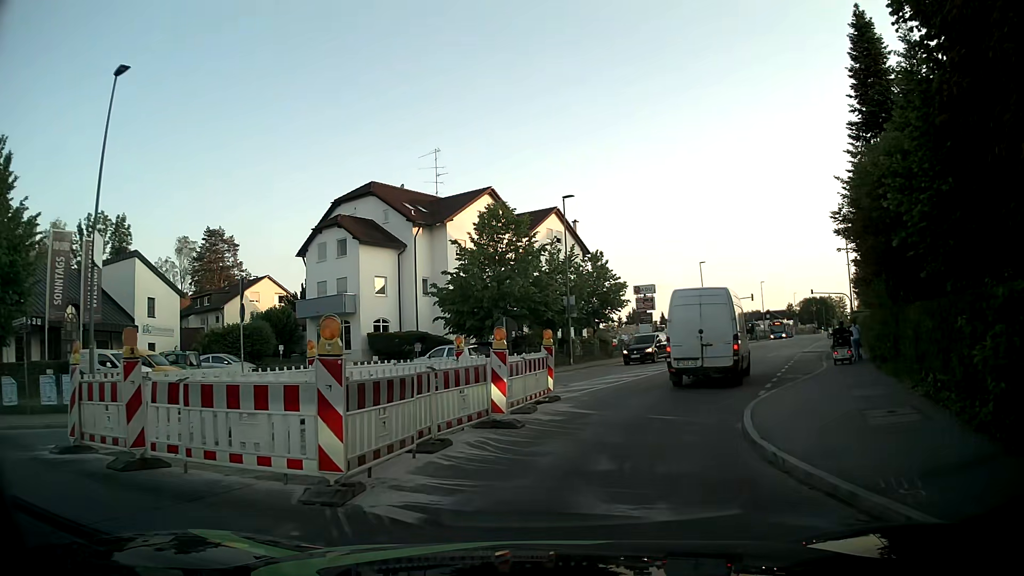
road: tertiary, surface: asphalt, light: Day
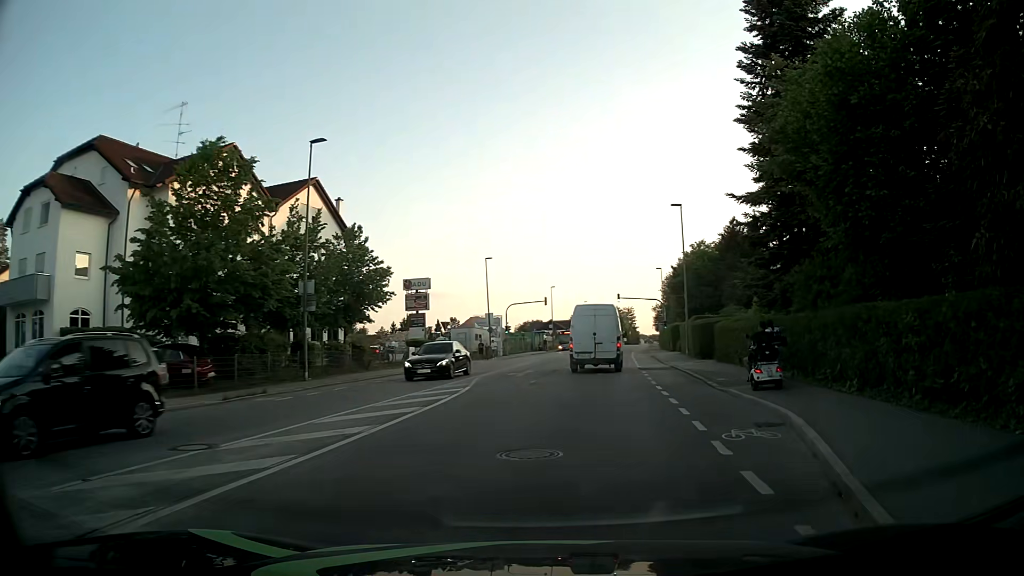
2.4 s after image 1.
(+1.6, +12.7) m; +18°
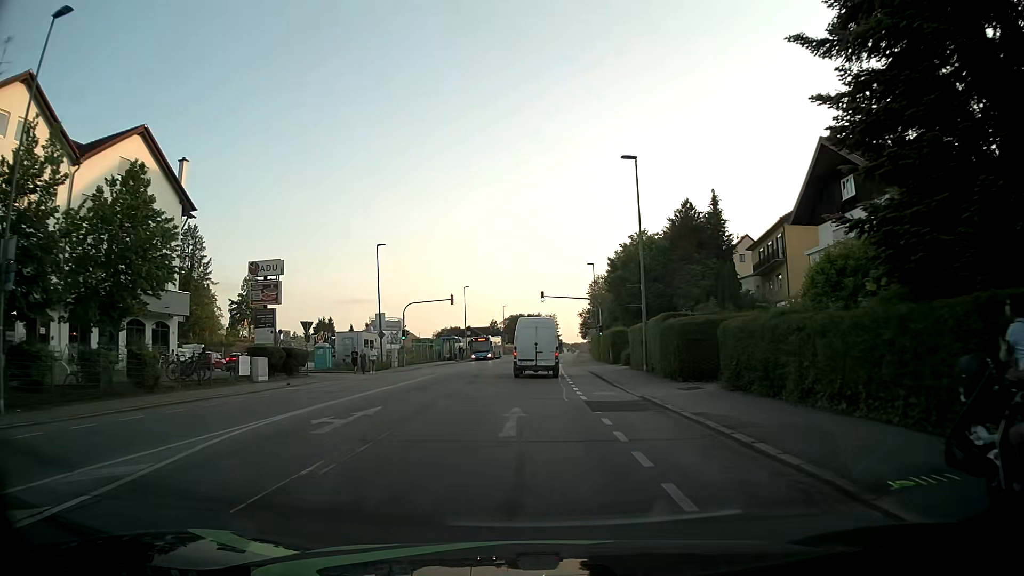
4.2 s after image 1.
(+1.4, +14.6) m; +7°
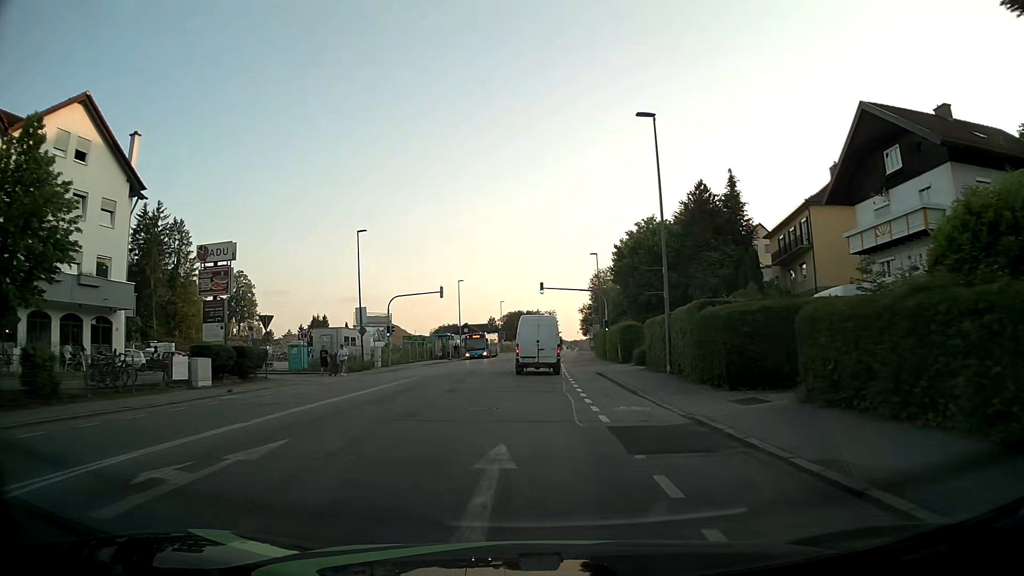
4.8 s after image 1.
(+0.1, +5.9) m; 0°
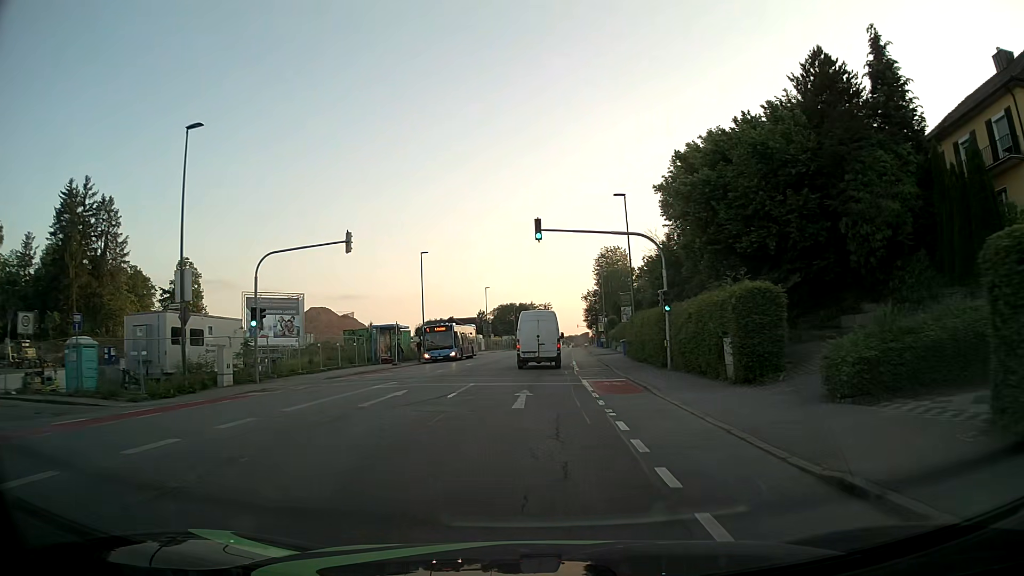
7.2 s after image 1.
(+0.4, +25.9) m; +2°
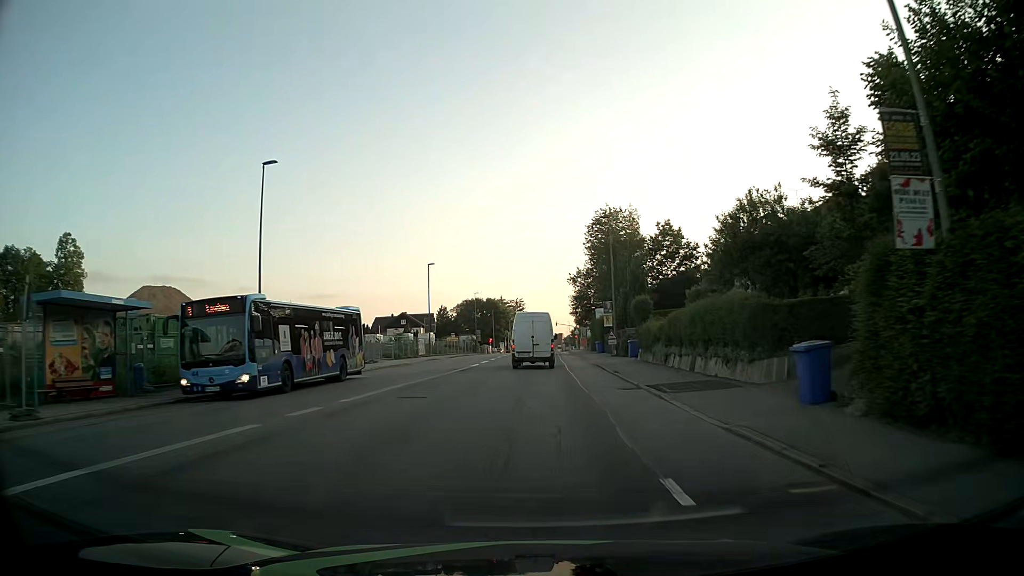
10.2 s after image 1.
(+0.4, +34.8) m; +2°
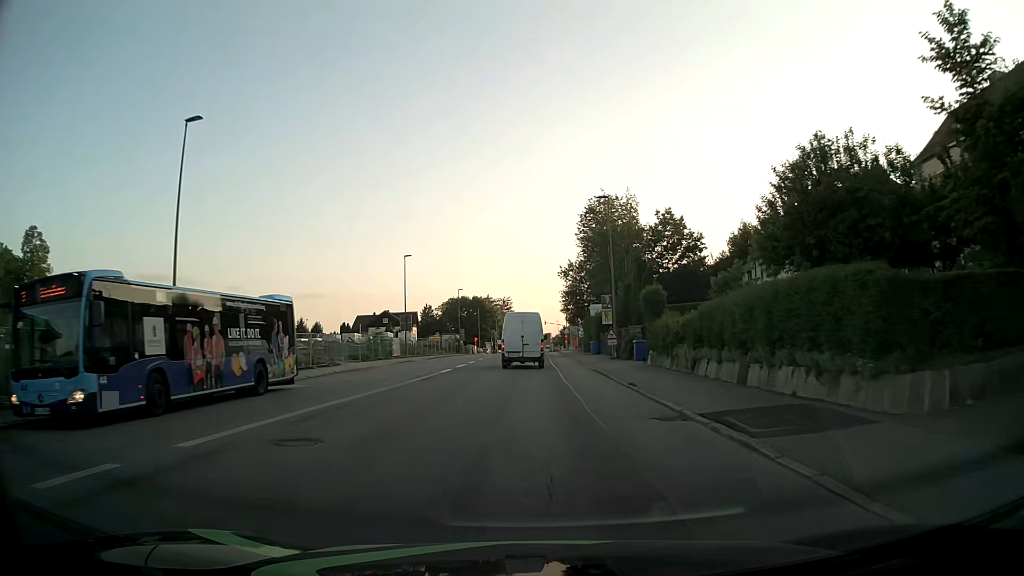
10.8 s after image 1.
(+0.1, +7.2) m; +1°
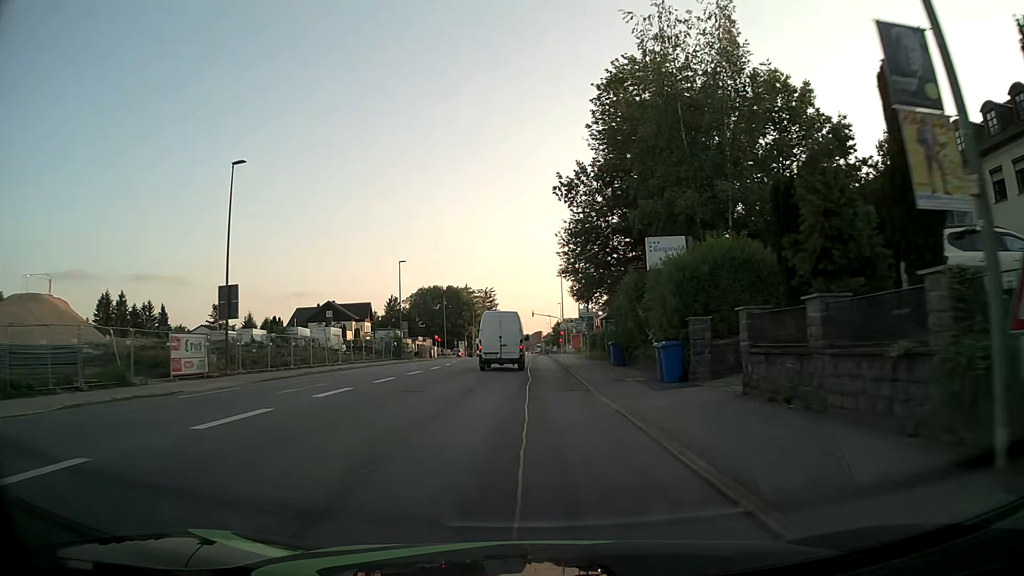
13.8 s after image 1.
(+0.9, +37.6) m; 0°
(0, +10) (0, +20) (0, +30) (0, +40) (+1, +50) (+1, +60) (+1, +70) (+1, +80) (+1, +90) (+1, +100) m
